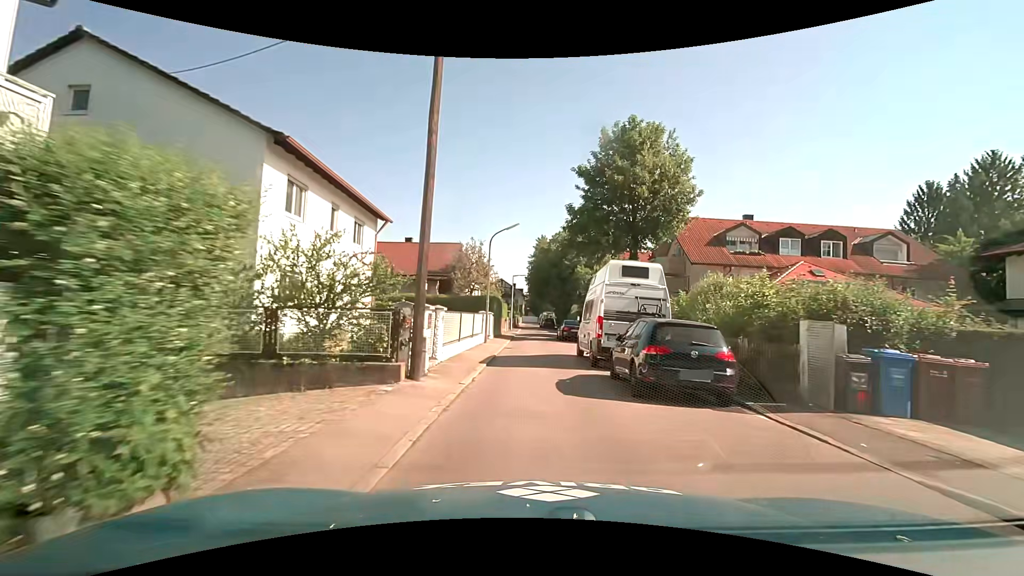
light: Day
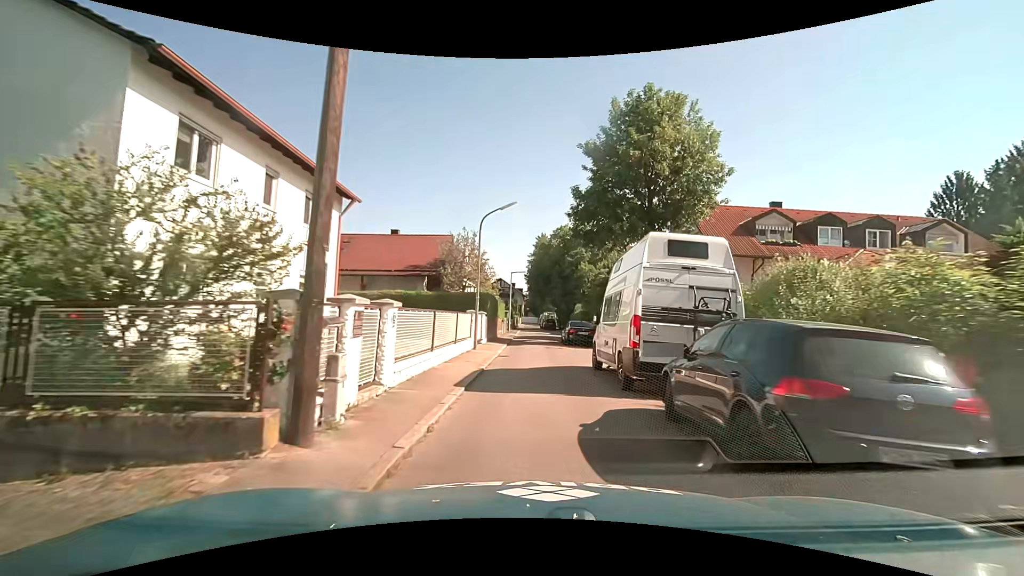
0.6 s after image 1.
(-0.1, +4.7) m; -1°
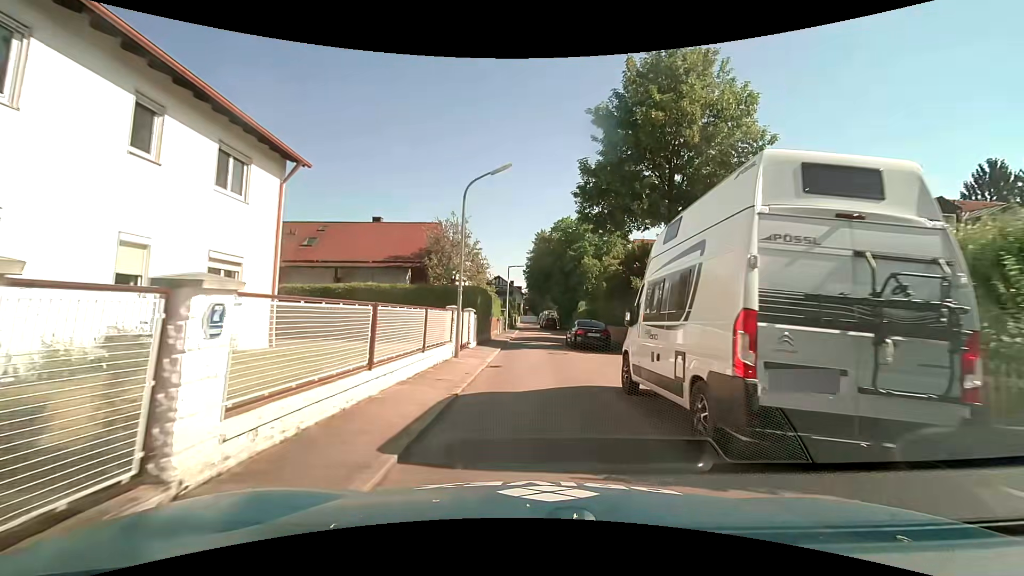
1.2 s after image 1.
(0.0, +4.7) m; 0°
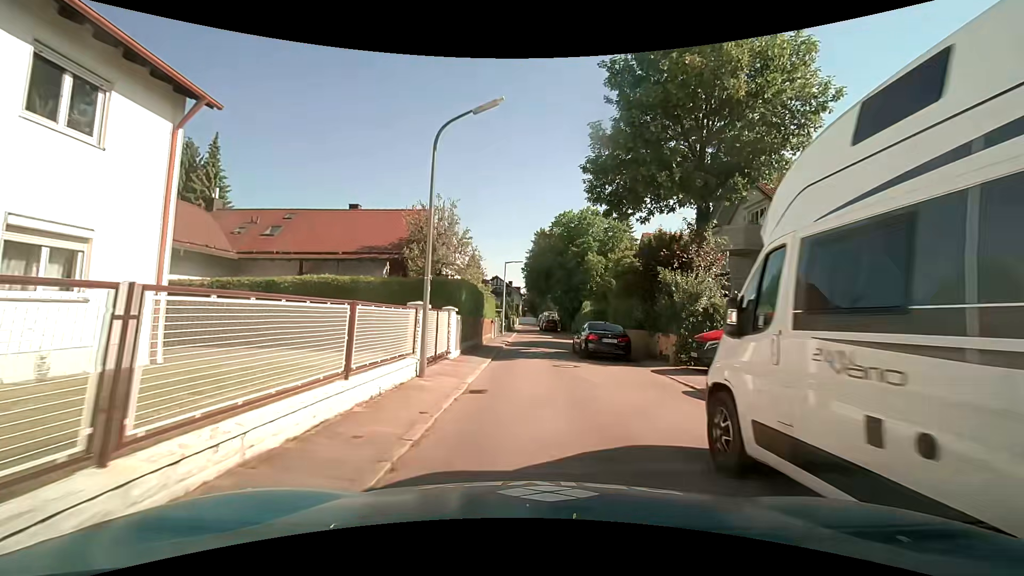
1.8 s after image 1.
(0.0, +4.7) m; 0°
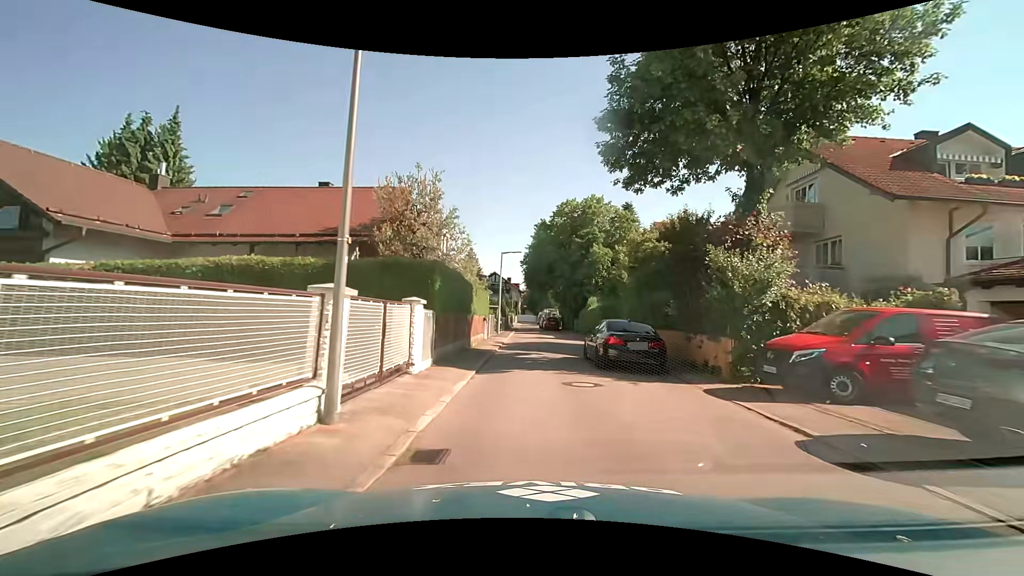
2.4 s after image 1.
(+0.1, +4.7) m; +1°
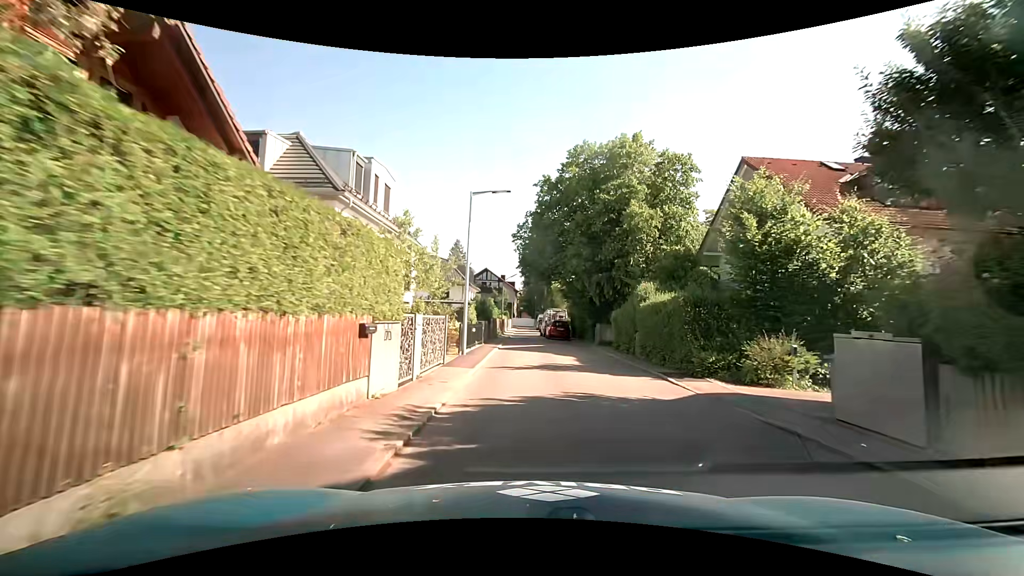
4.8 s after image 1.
(0.0, +18.6) m; 0°
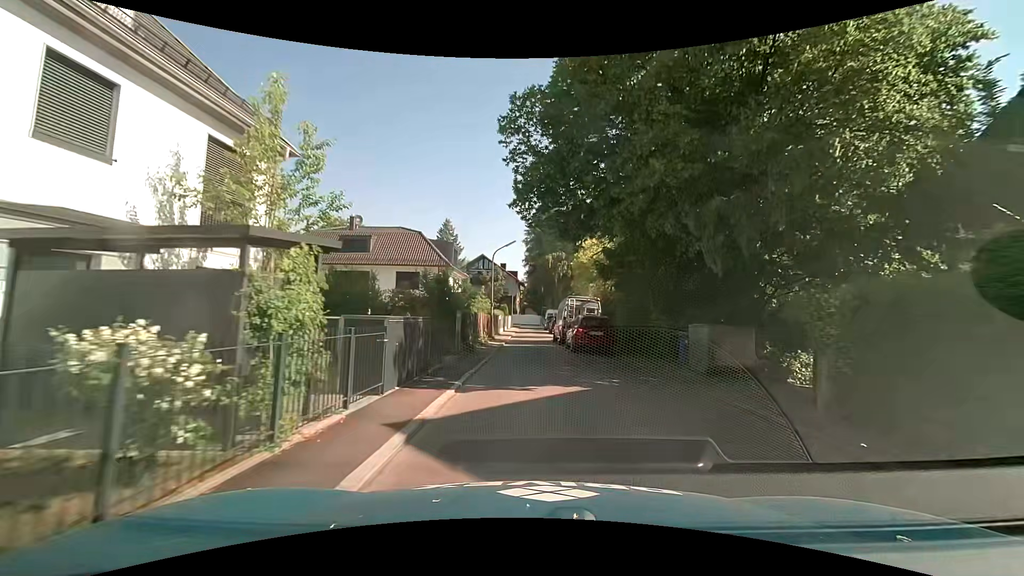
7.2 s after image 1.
(+0.1, +19.0) m; 0°
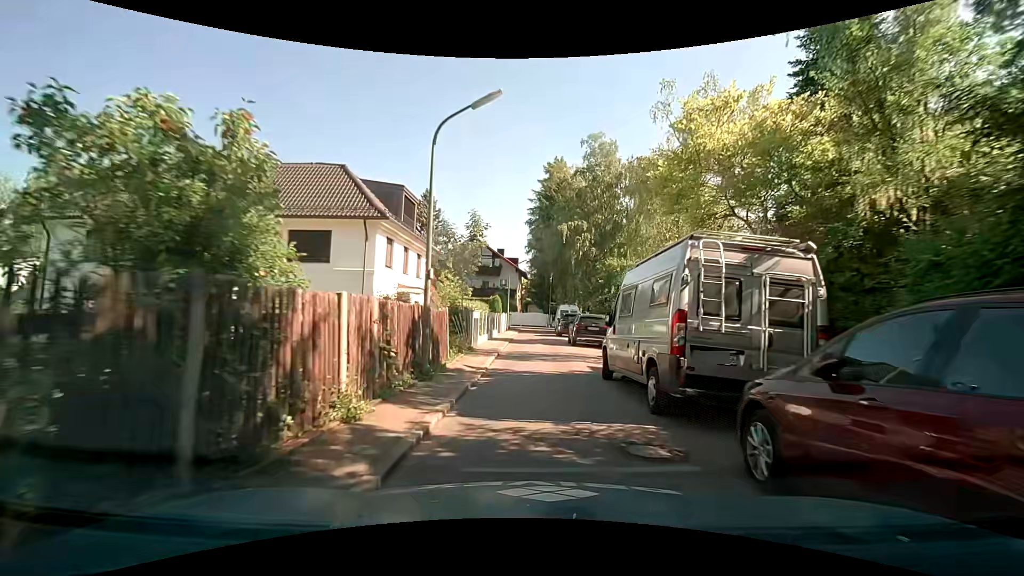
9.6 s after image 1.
(-0.1, +19.7) m; 0°
